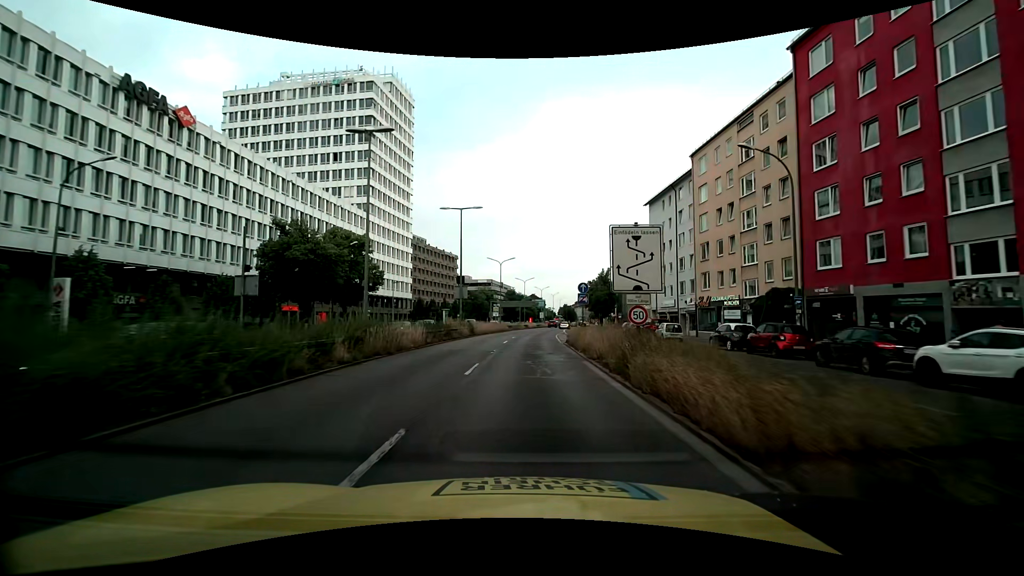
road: trunk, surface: asphalt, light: Day
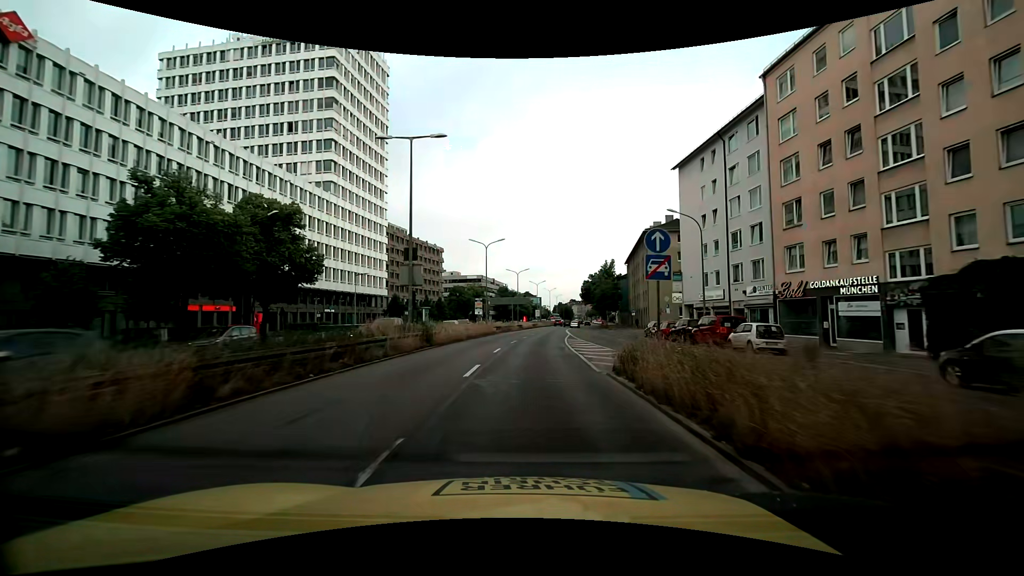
(+0.4, +16.4) m; +2°
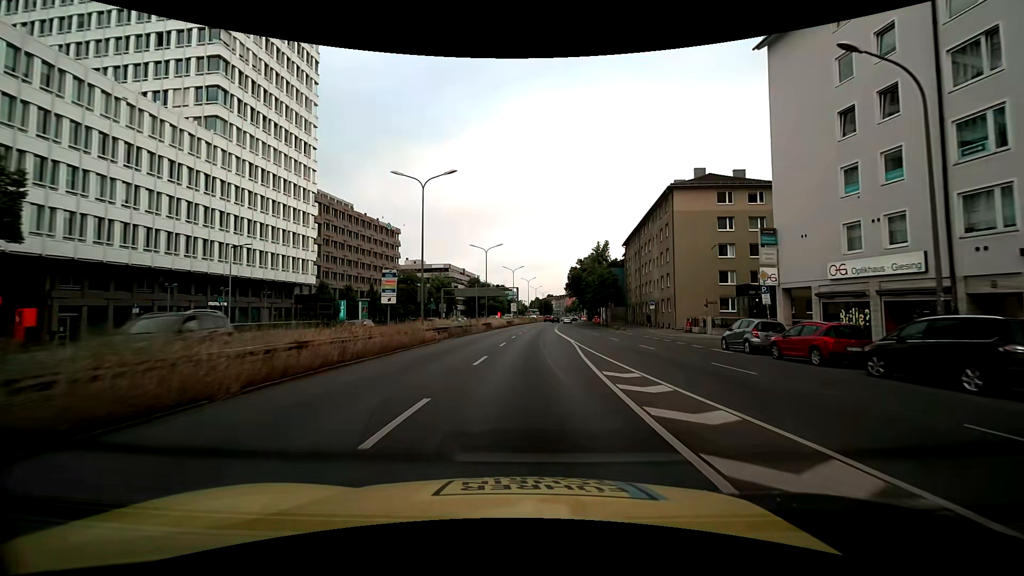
(+0.5, +24.5) m; +3°
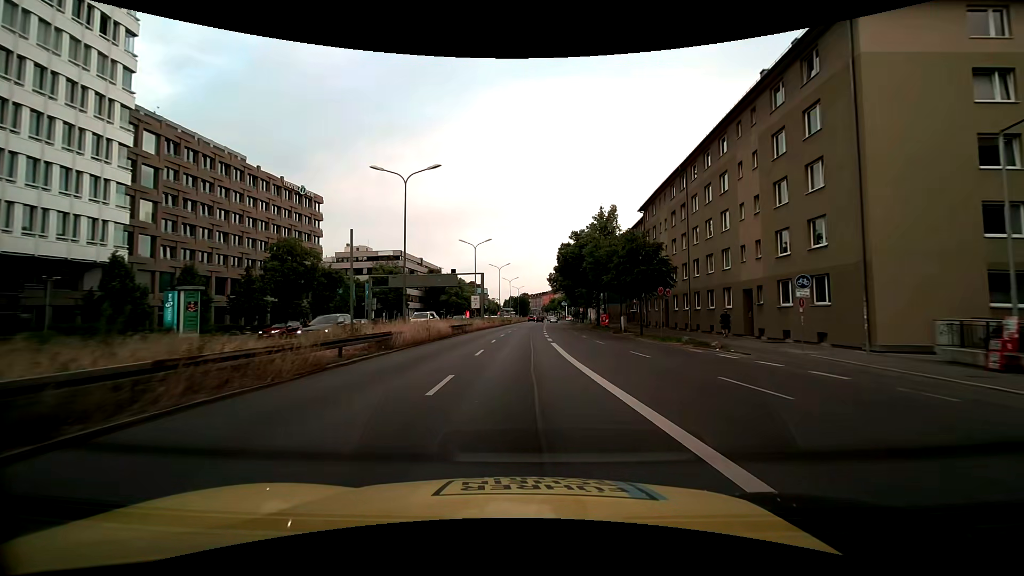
(+0.7, +32.6) m; +3°
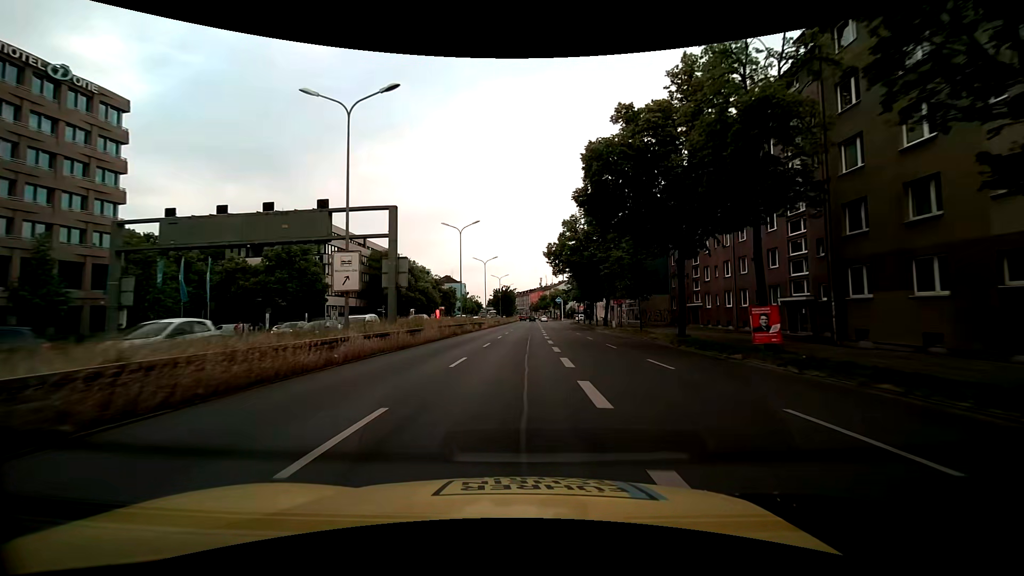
(+0.5, +40.5) m; +2°
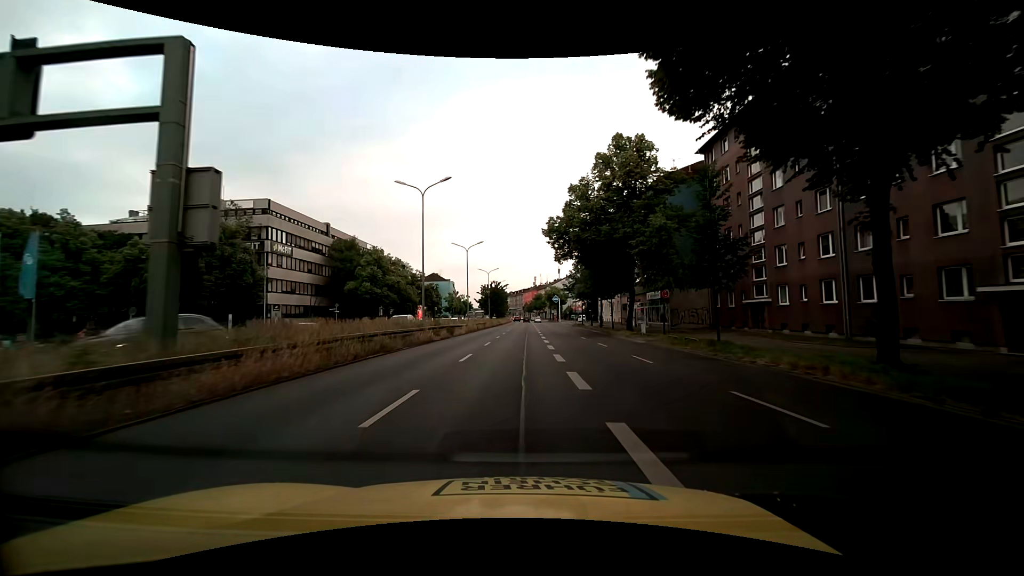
(0.0, +16.1) m; +1°
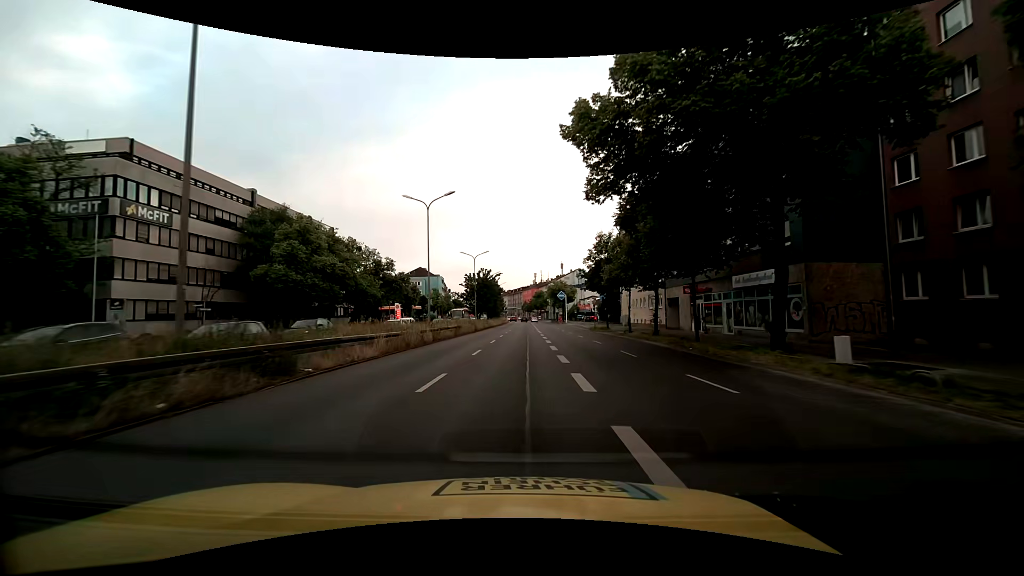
(0.0, +24.1) m; 0°
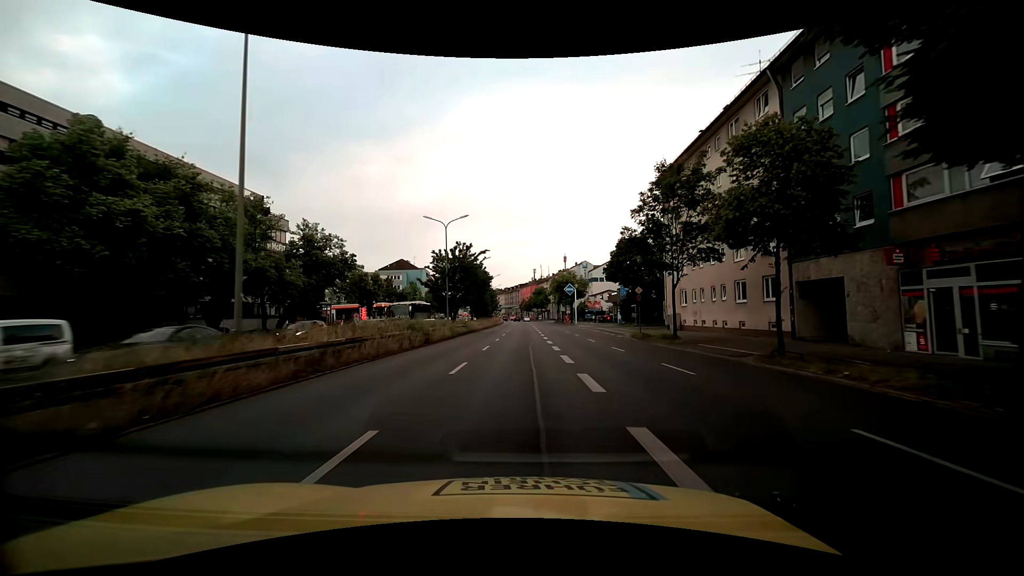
(0.0, +24.2) m; 0°
(0, +10) (0, +20) (0, +30) (0, +40) (0, +50) (+1, +60) (+1, +70) (+1, +80) (+1, +90) (+1, +100) m
